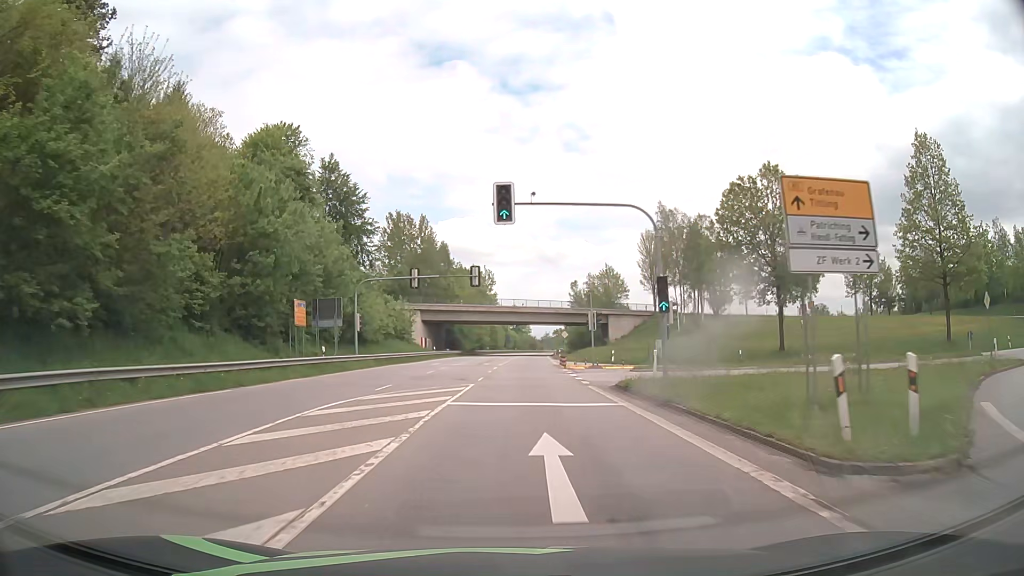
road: primary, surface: asphalt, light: Day
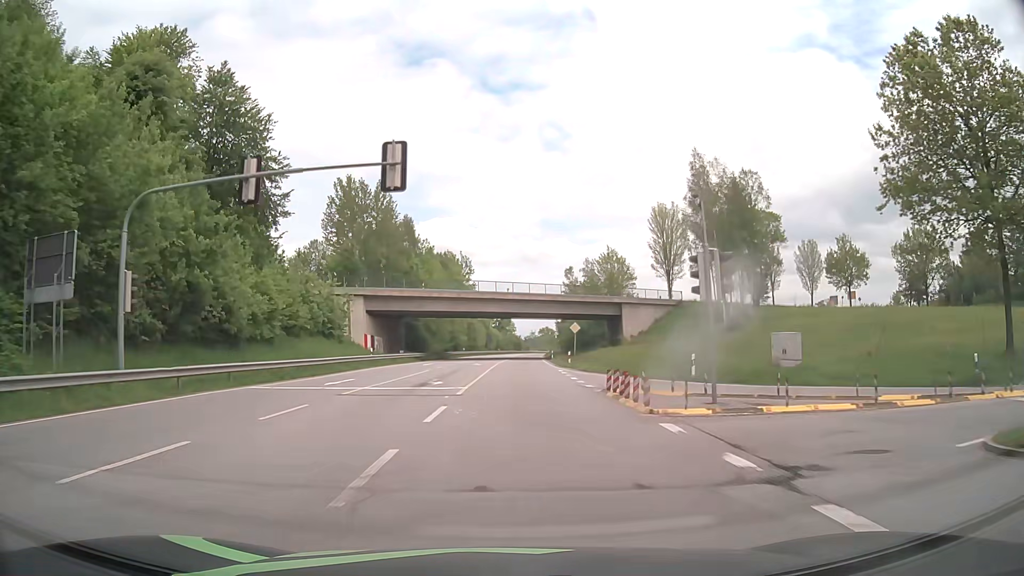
(+0.3, +26.9) m; +1°
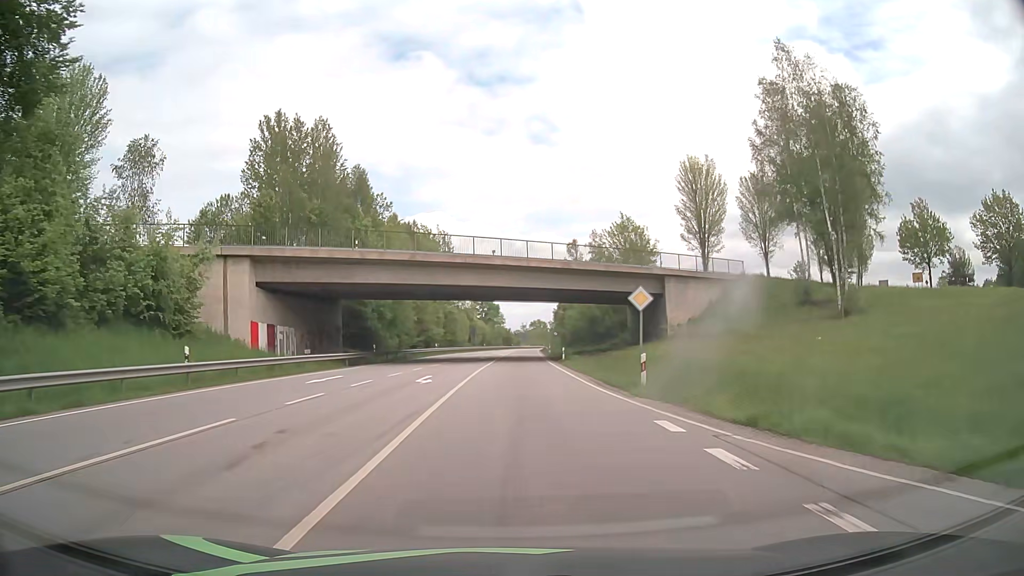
(+0.4, +27.0) m; +1°
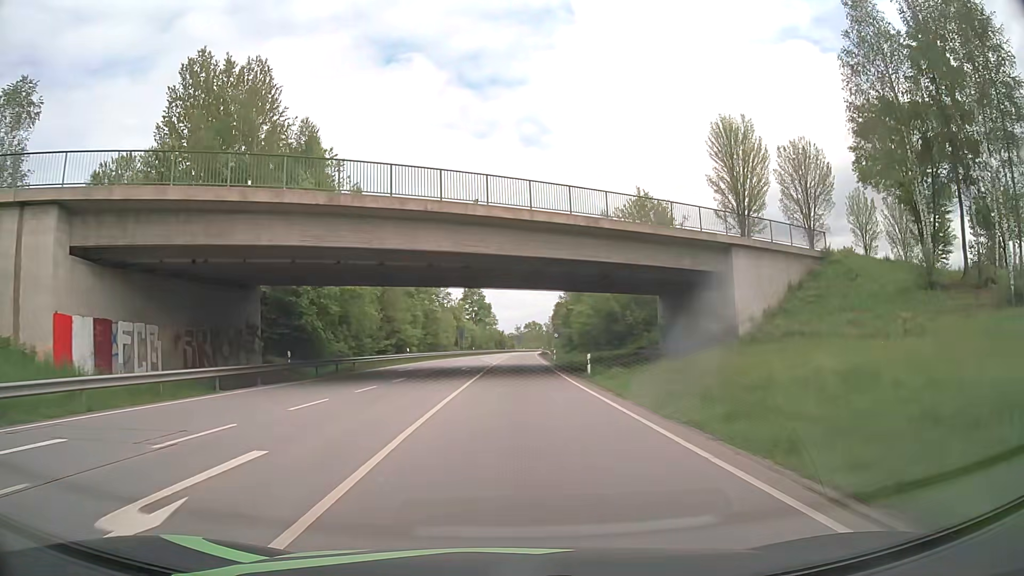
(+0.1, +18.0) m; +1°
(0, +10) (0, +20) (0, +30) (+1, +40) (0, +50) (0, +60) (+1, +70) (+1, +80) (+1, +90) (+2, +100) m
